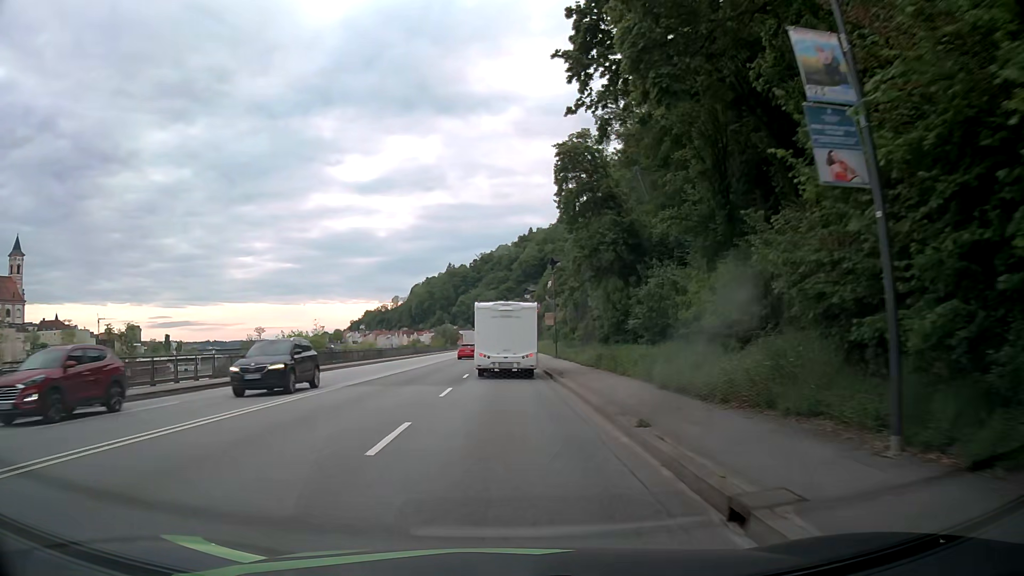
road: primary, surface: asphalt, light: Day
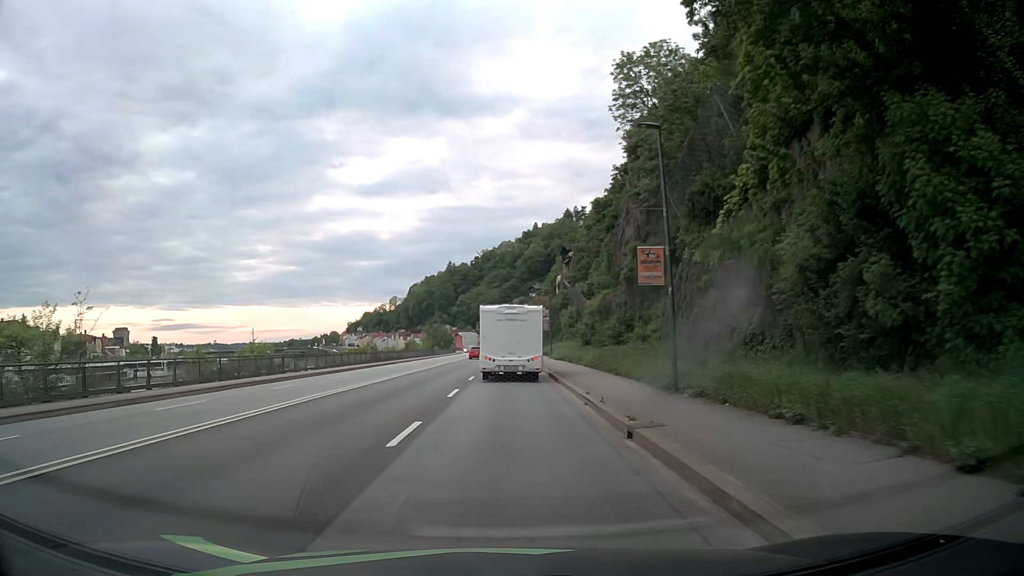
(0.0, +35.5) m; -1°
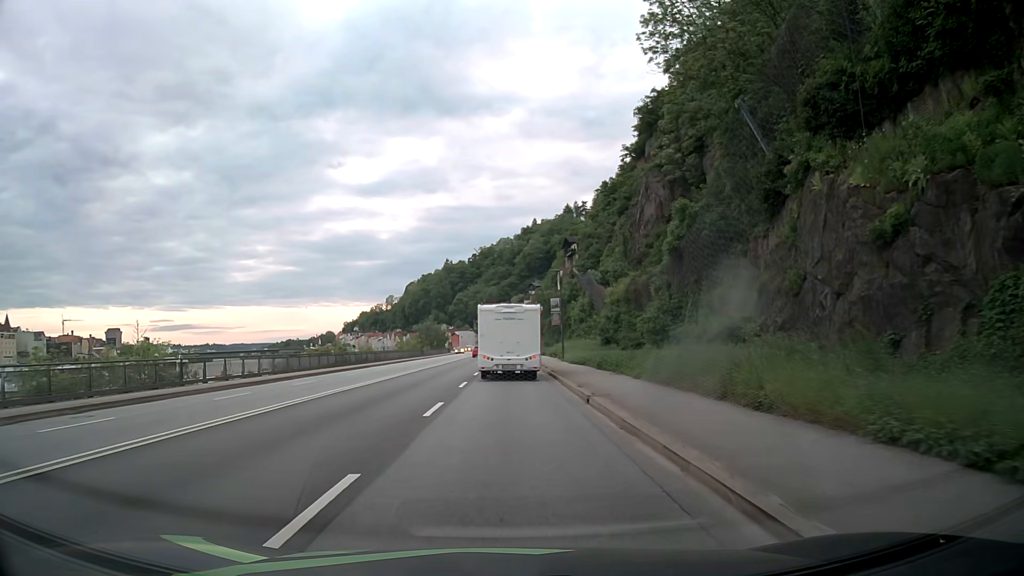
(+0.1, +14.2) m; +1°
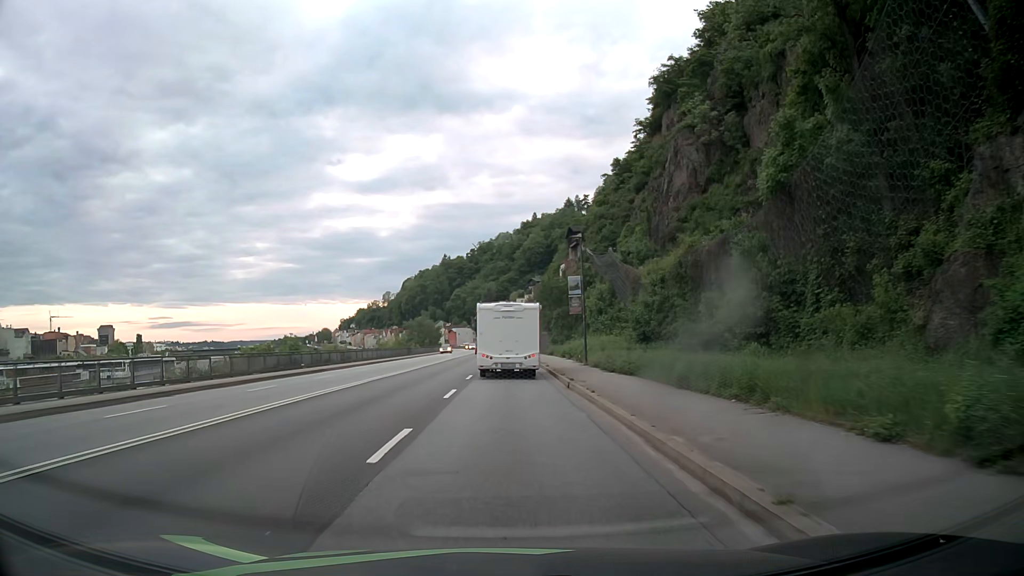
(0.0, +14.3) m; 0°
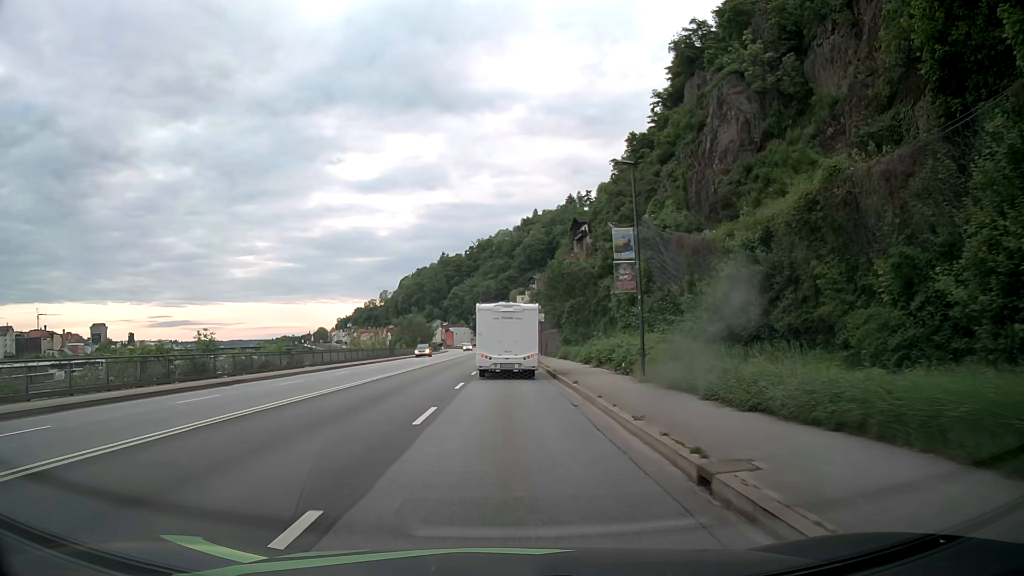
(0.0, +14.4) m; 0°
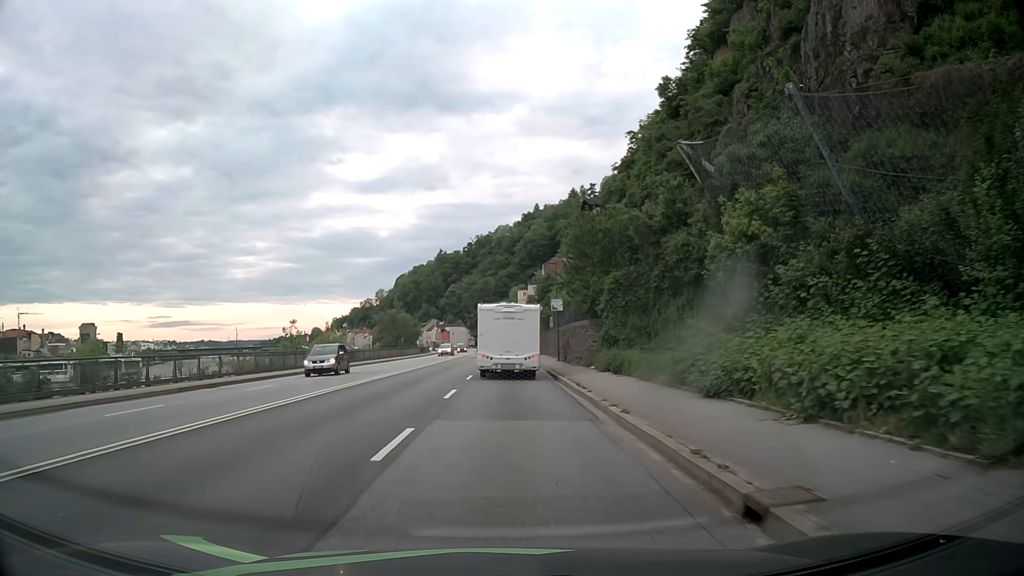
(0.0, +21.7) m; 0°
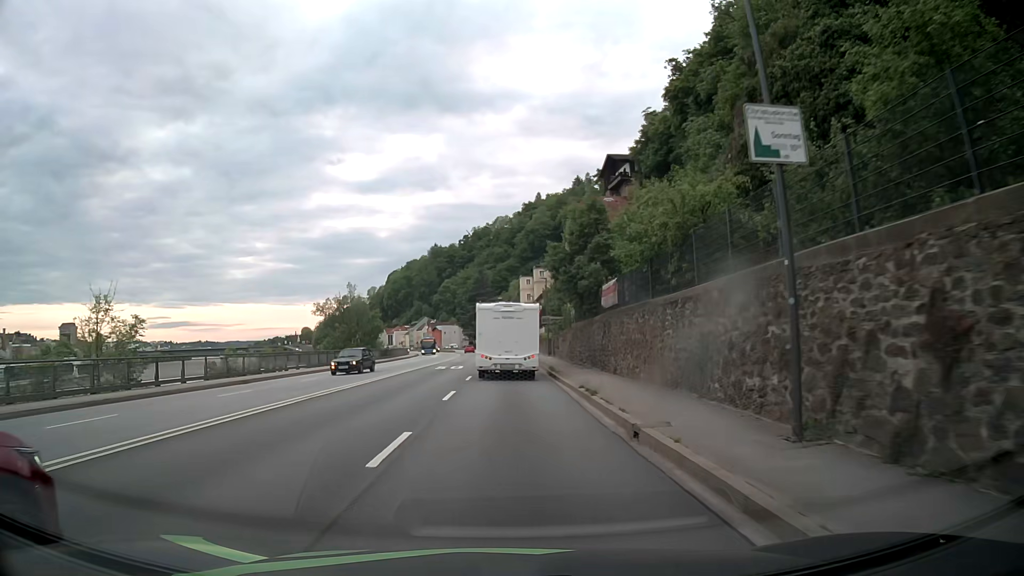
(-0.1, +36.5) m; -1°
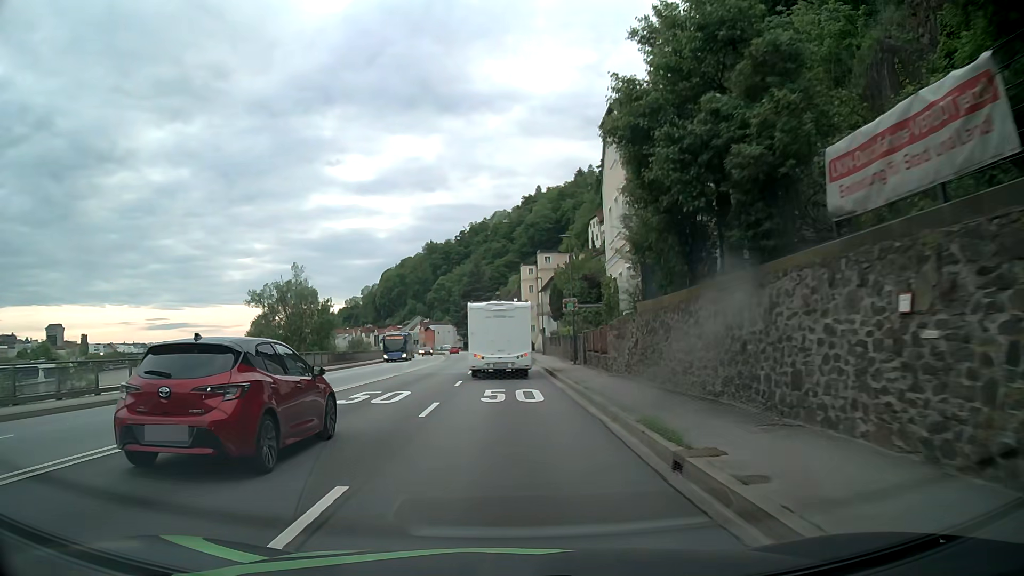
(+0.2, +22.0) m; +1°
(0, +10) (0, +20) (0, +30) (0, +40) (-1, +50) (-1, +60) (-2, +70) (-2, +80) (-3, +90) (-4, +100) m
